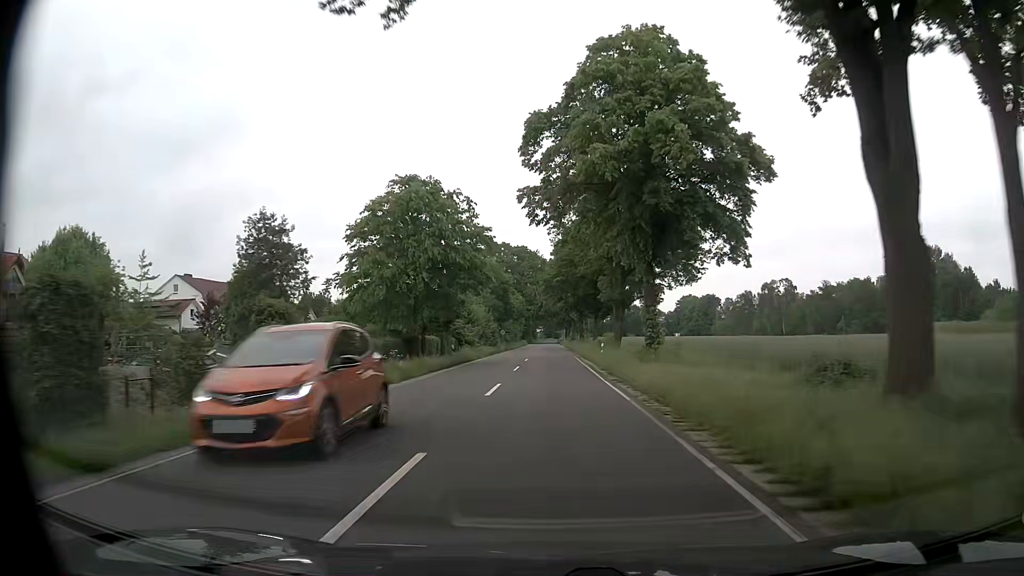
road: secondary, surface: asphalt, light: Day
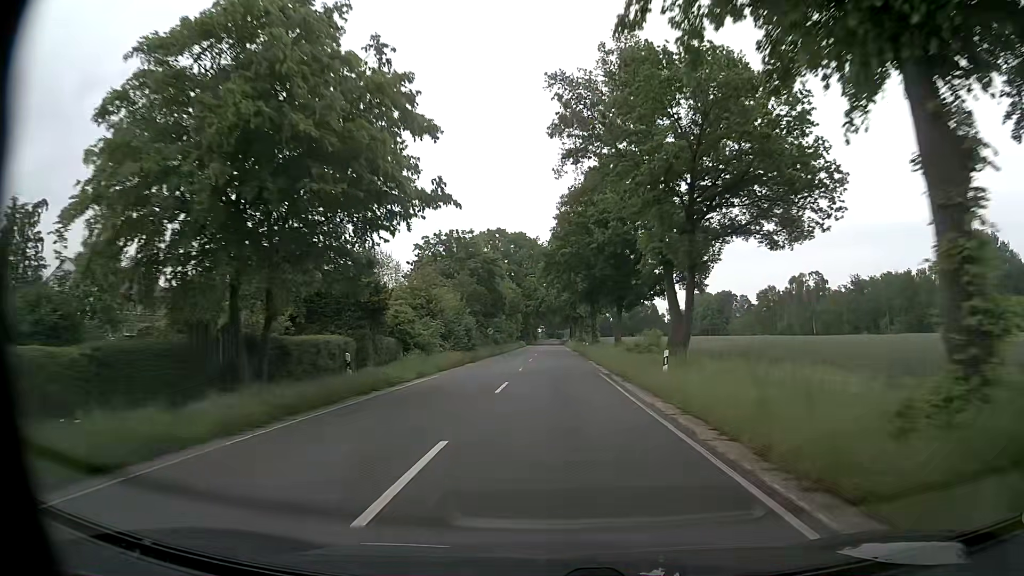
(0.0, +22.7) m; 0°
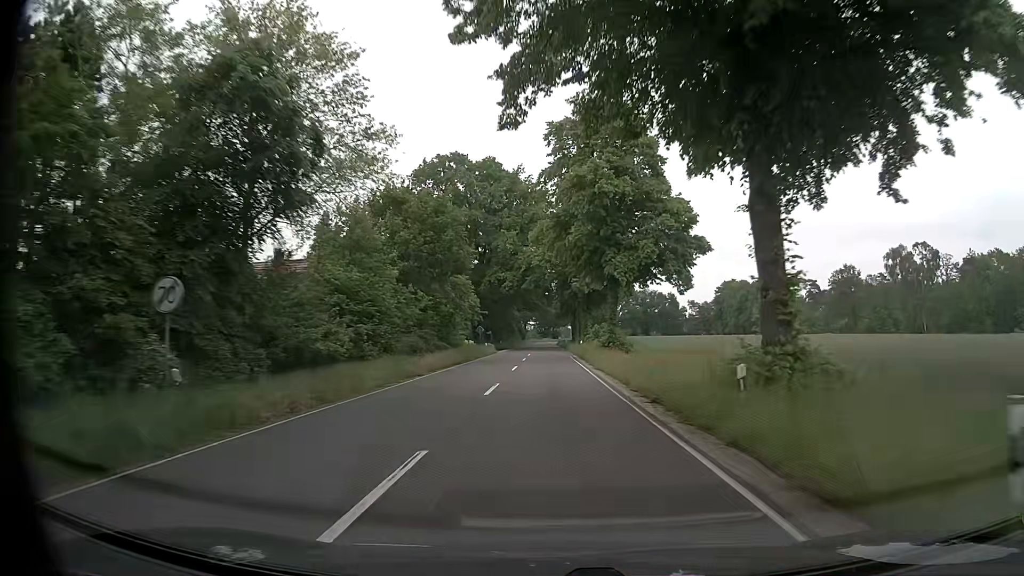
(+0.5, +59.5) m; +1°
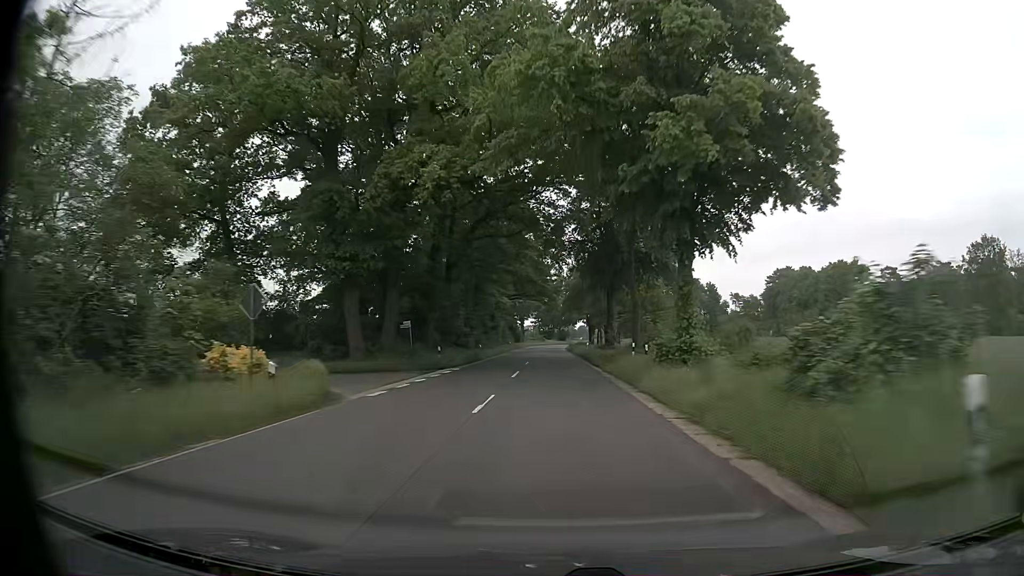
(-0.9, +52.5) m; -1°
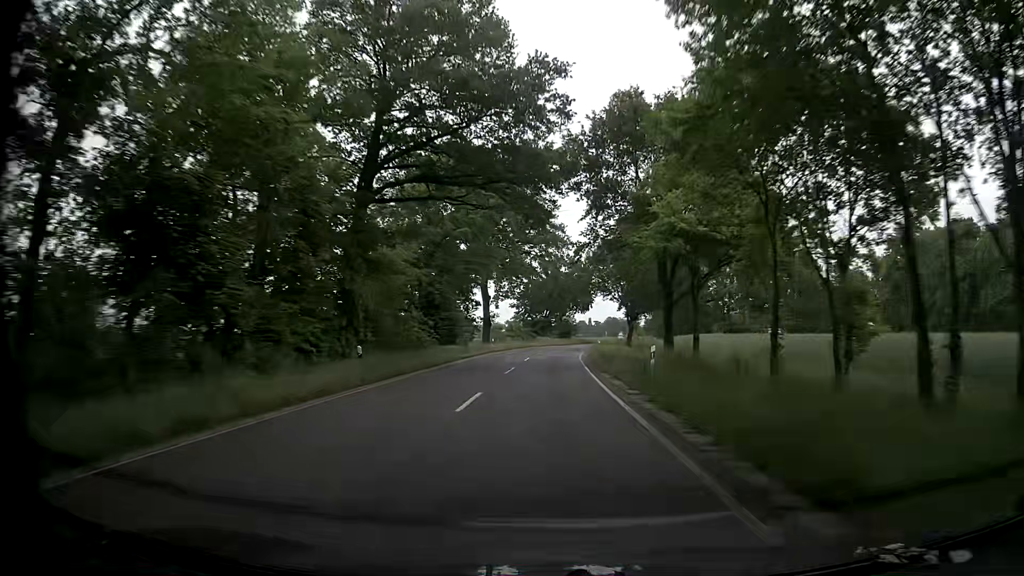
(0.0, +73.1) m; 0°
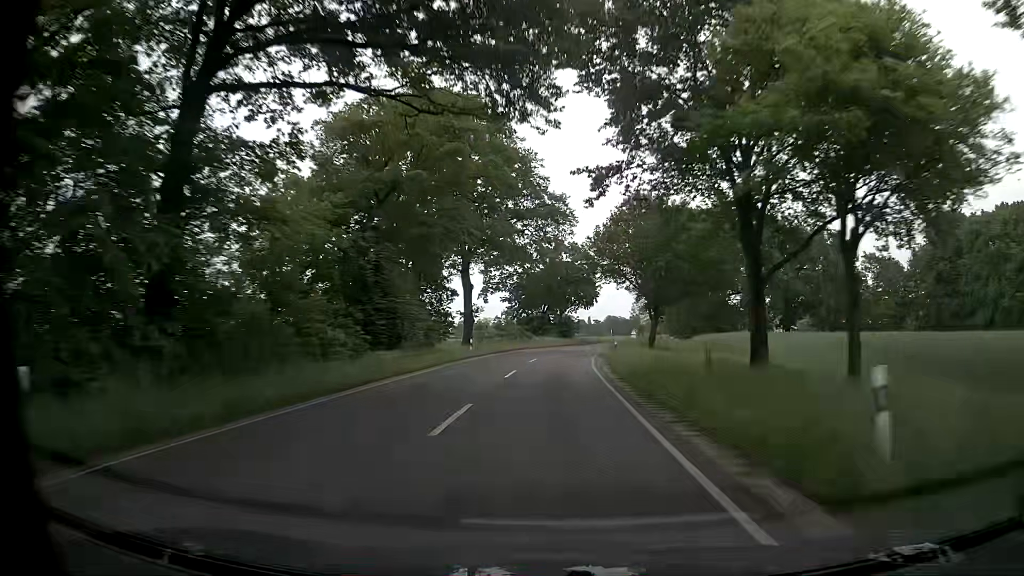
(+0.1, +14.8) m; 0°
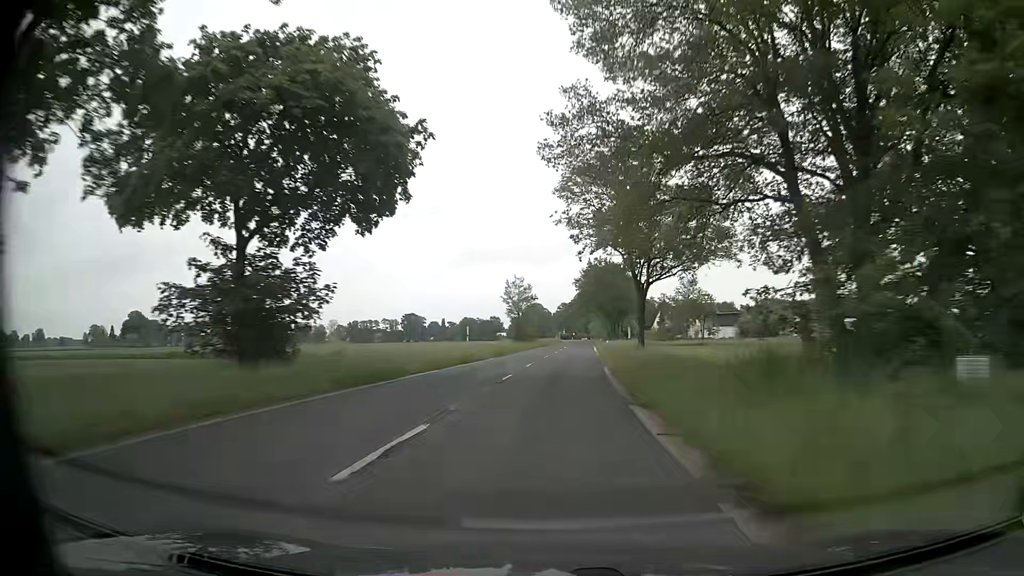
(+6.5, +74.7) m; +12°
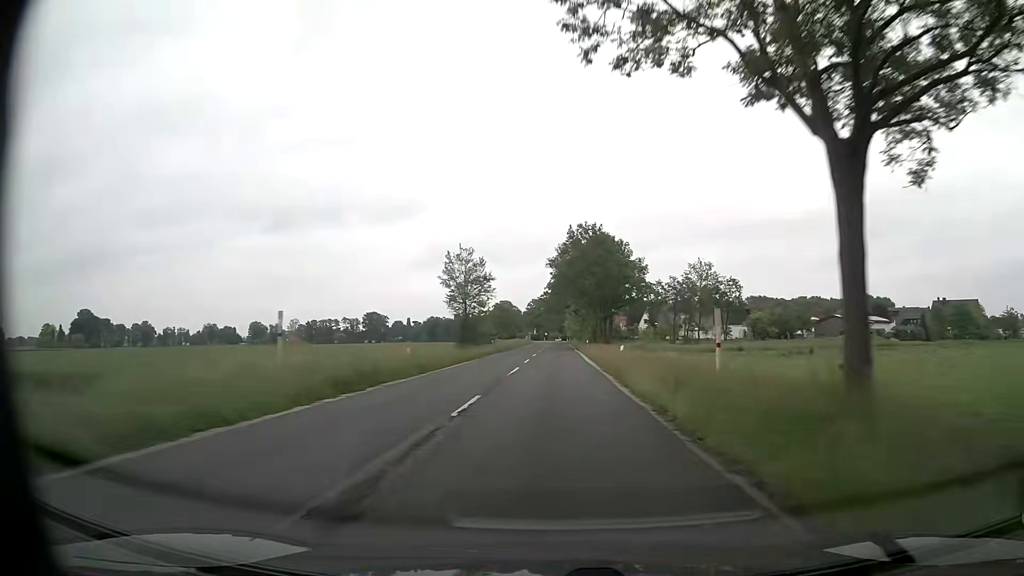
(+0.8, +30.8) m; +3°
(0, +10) (0, +20) (0, +30) (0, +40) (0, +50) (+1, +60) (+1, +70) (+1, +80) (+1, +90) (+1, +100) m
